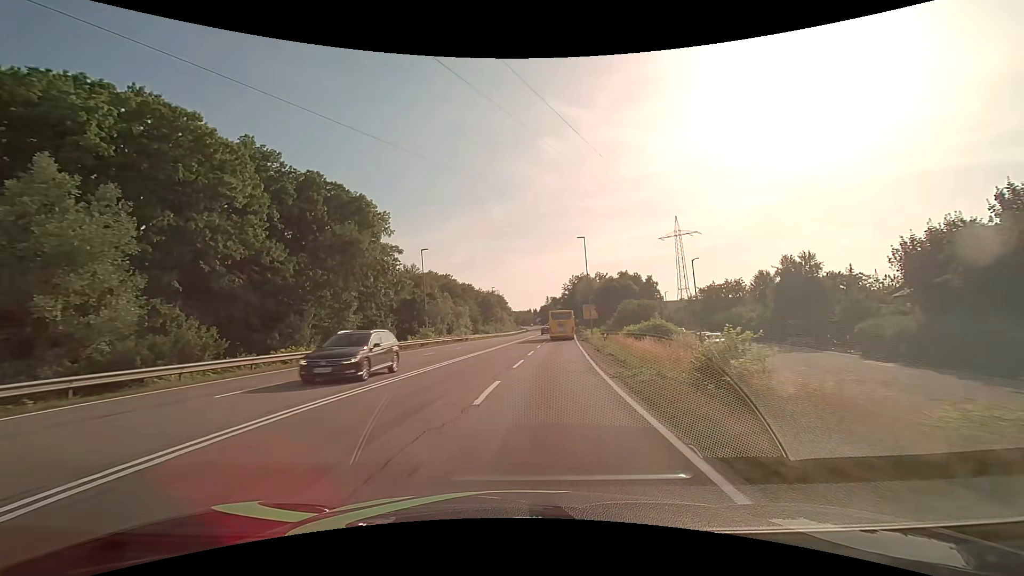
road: secondary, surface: asphalt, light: Day
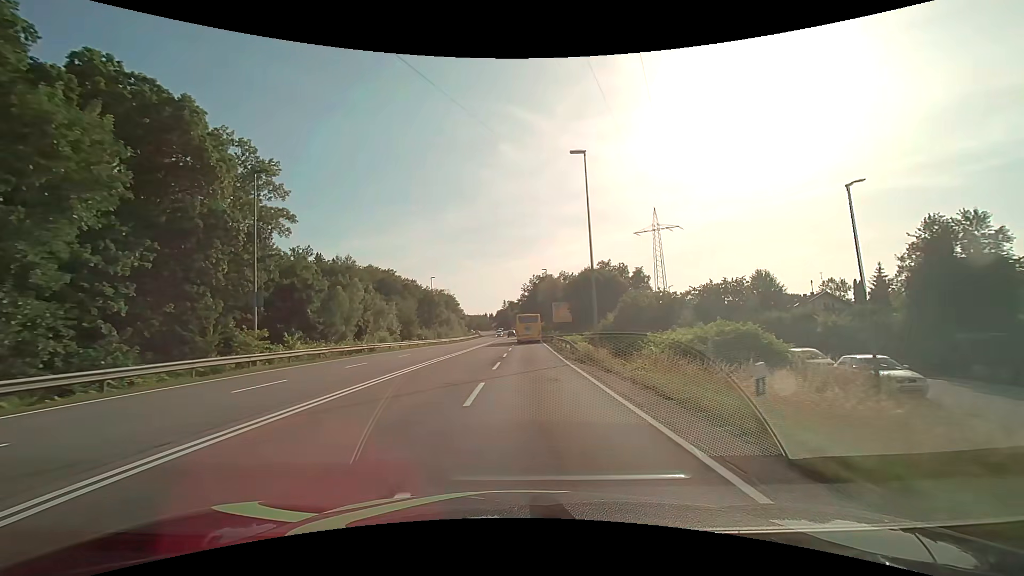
(+1.4, +25.6) m; +5°
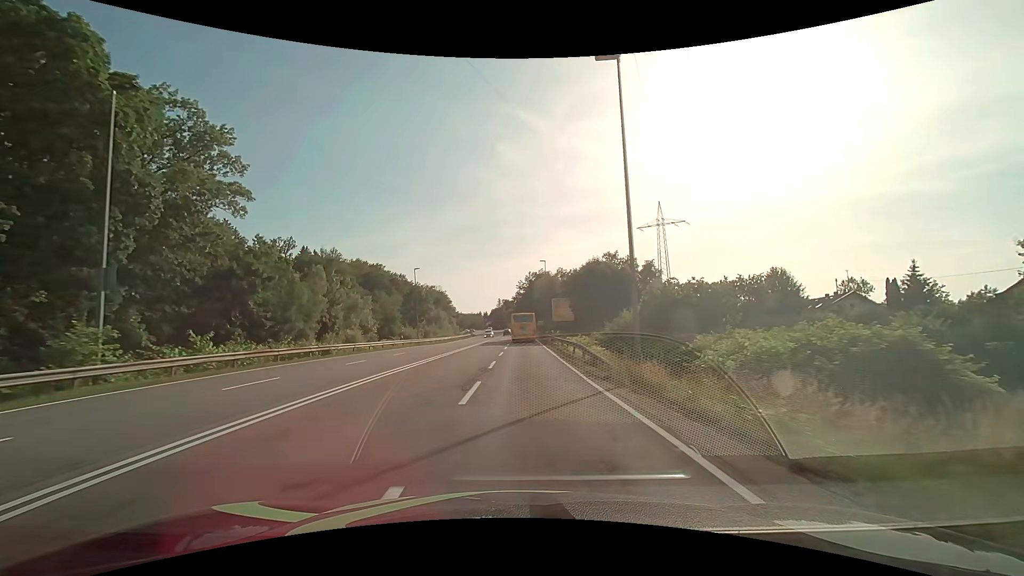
(0.0, +8.8) m; 0°
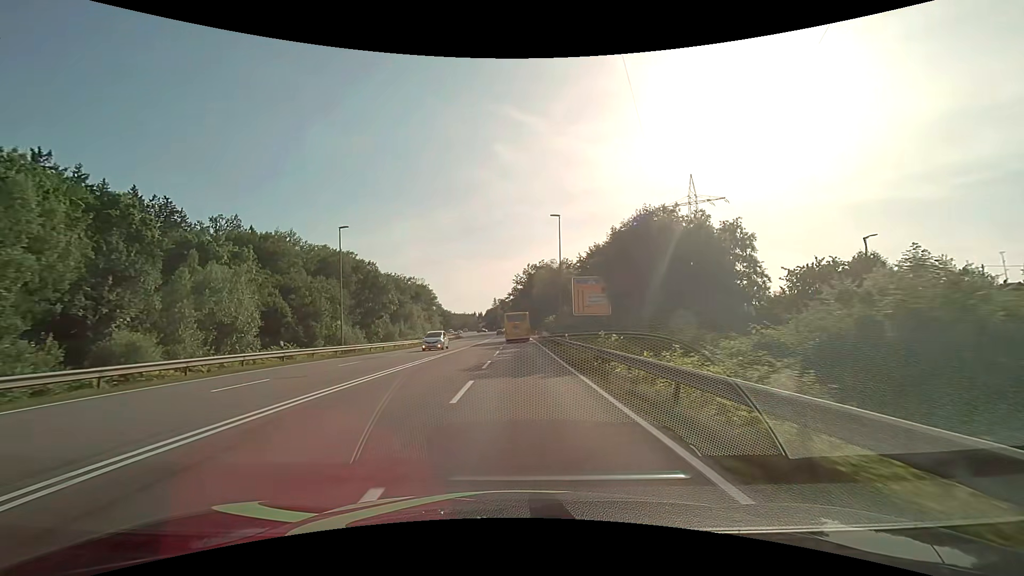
(+0.3, +26.9) m; +1°
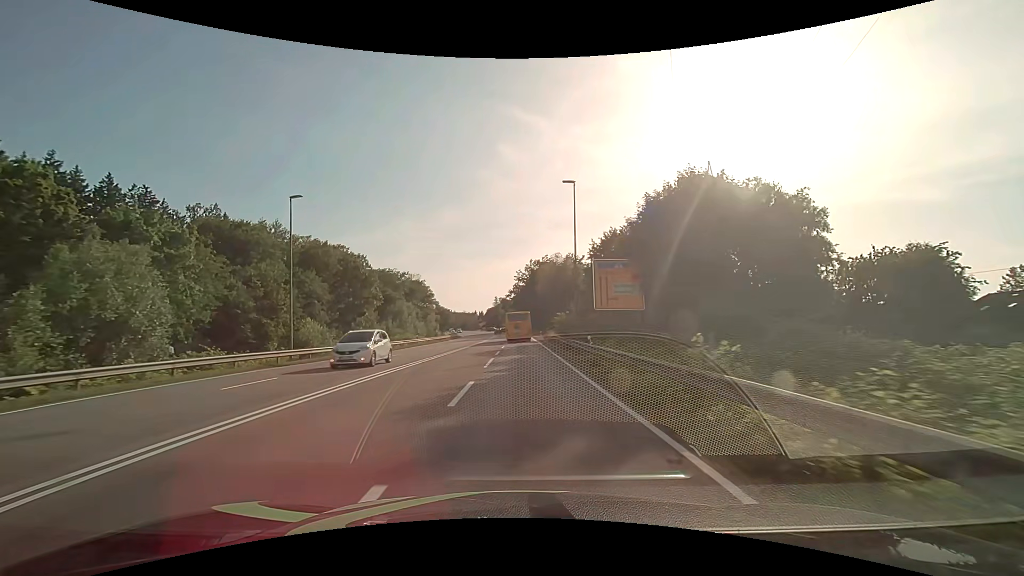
(0.0, +8.9) m; 0°
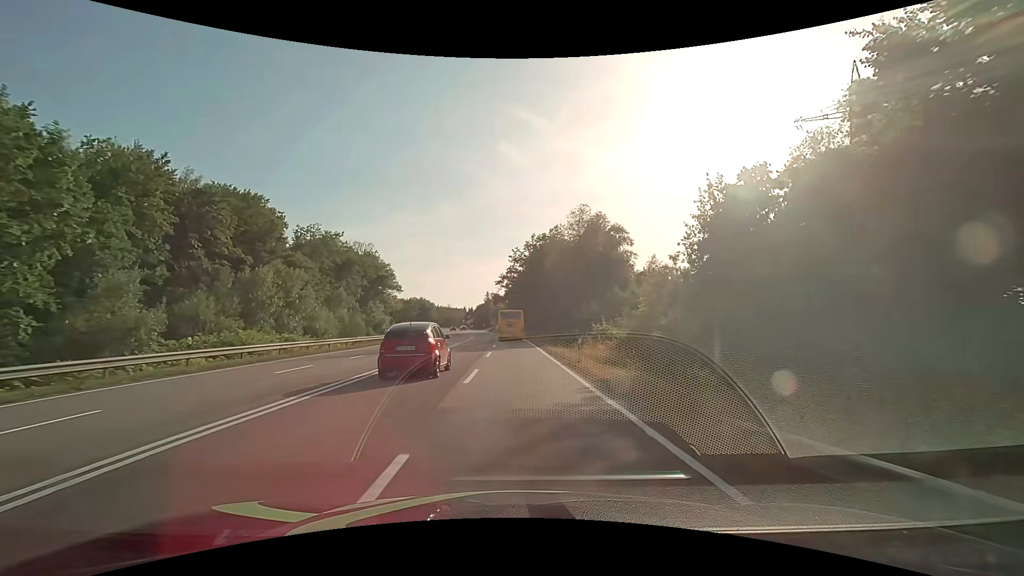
(0.0, +42.9) m; 0°
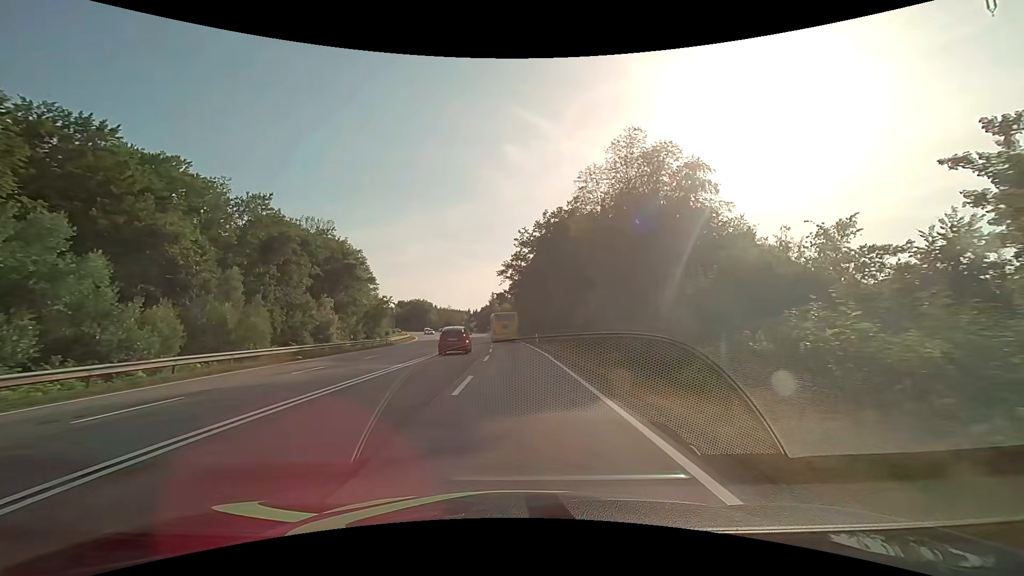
(+0.1, +24.5) m; 0°
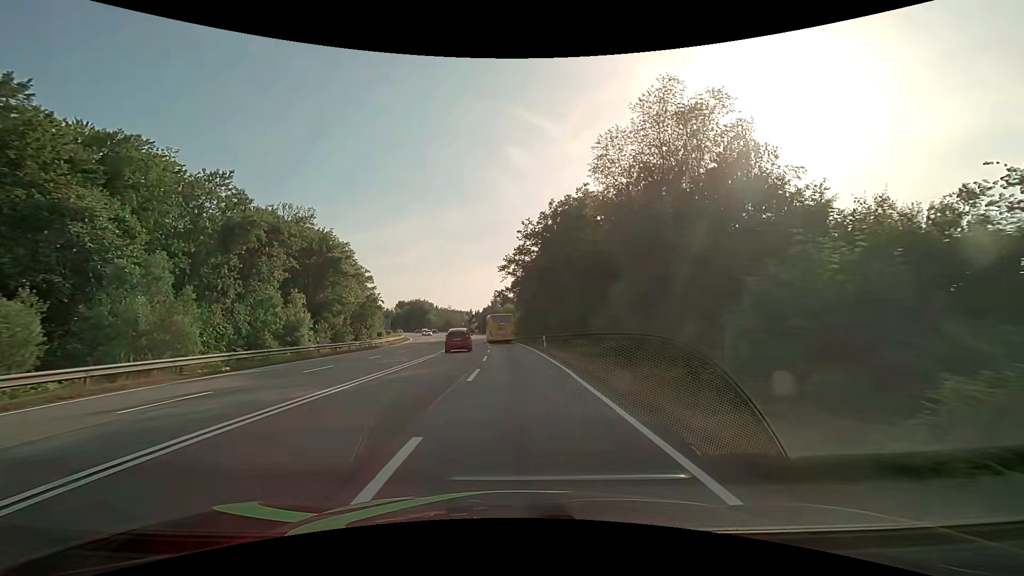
(-0.1, +8.0) m; -1°
(0, +10) (0, +20) (0, +30) (-1, +40) (-1, +50) (-2, +60) (-3, +70) (-5, +80) (-6, +90) (-8, +100) m
